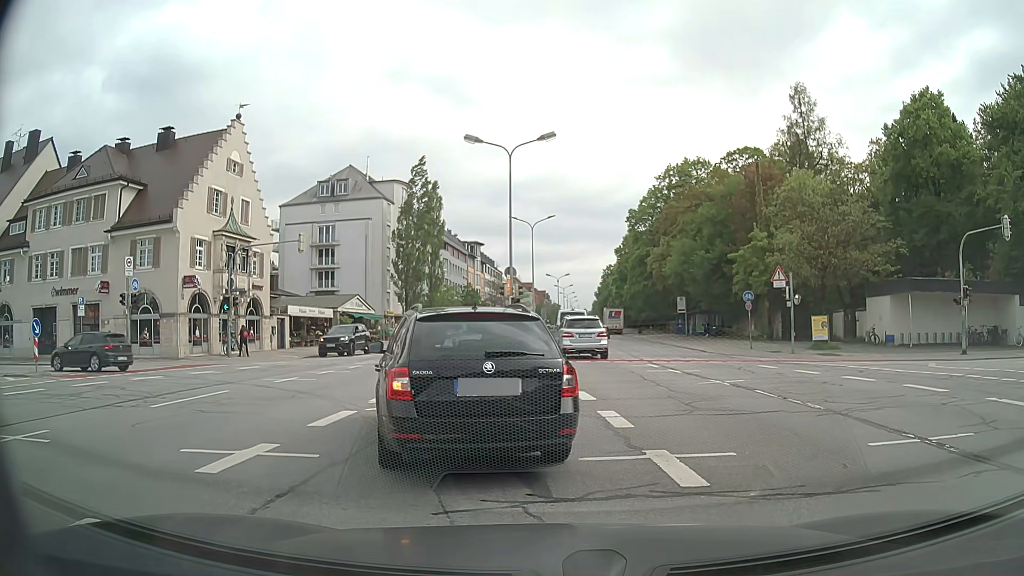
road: secondary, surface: asphalt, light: Day
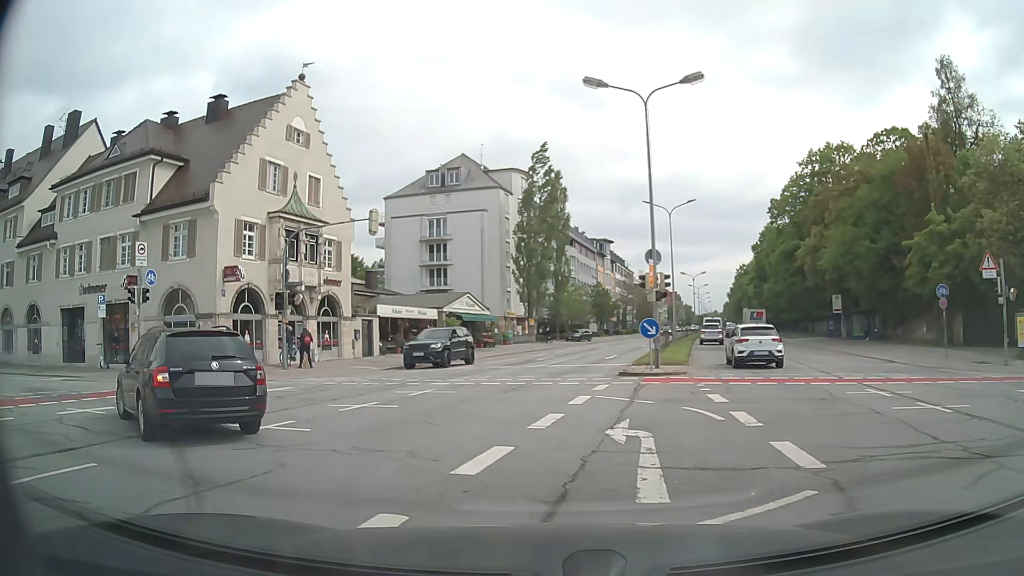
(-0.6, +8.6) m; -10°
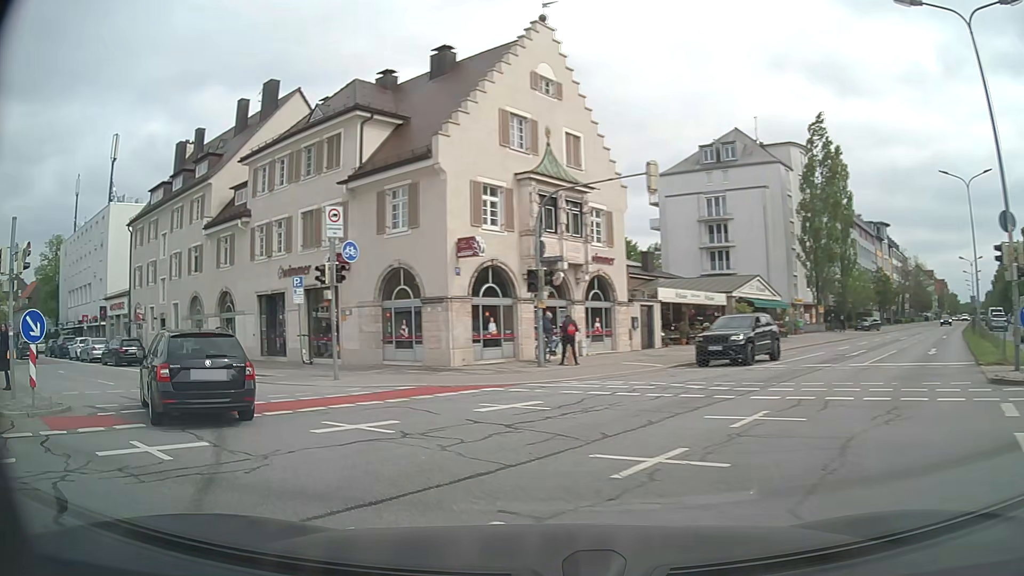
(-1.2, +6.2) m; -25°
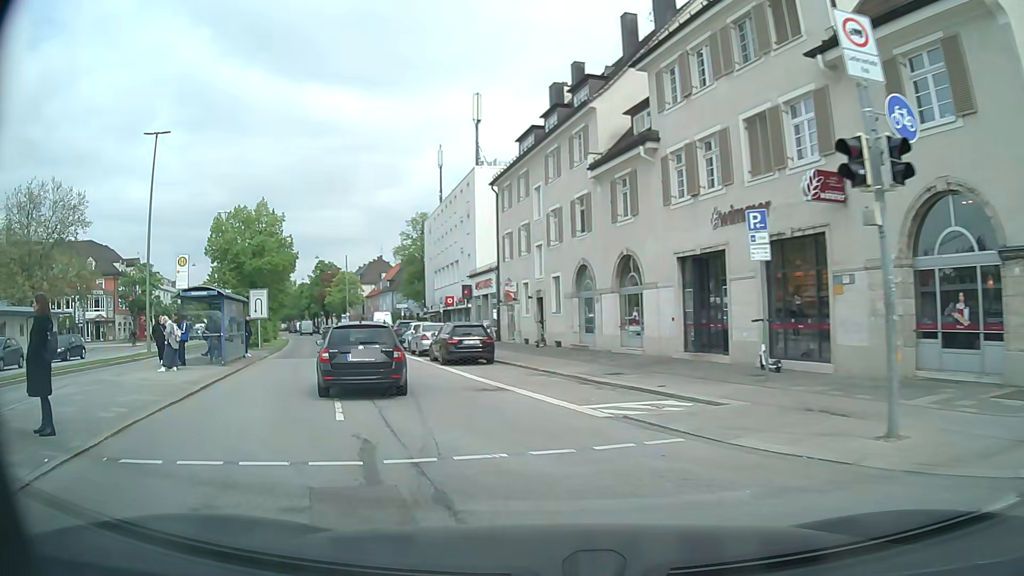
(-3.9, +11.3) m; -34°
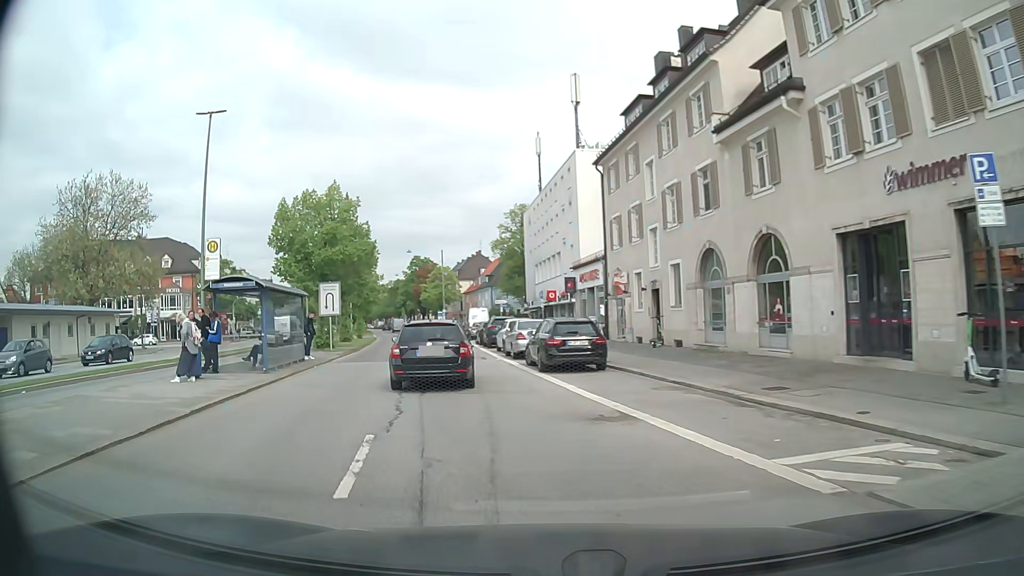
(-0.4, +4.8) m; -8°
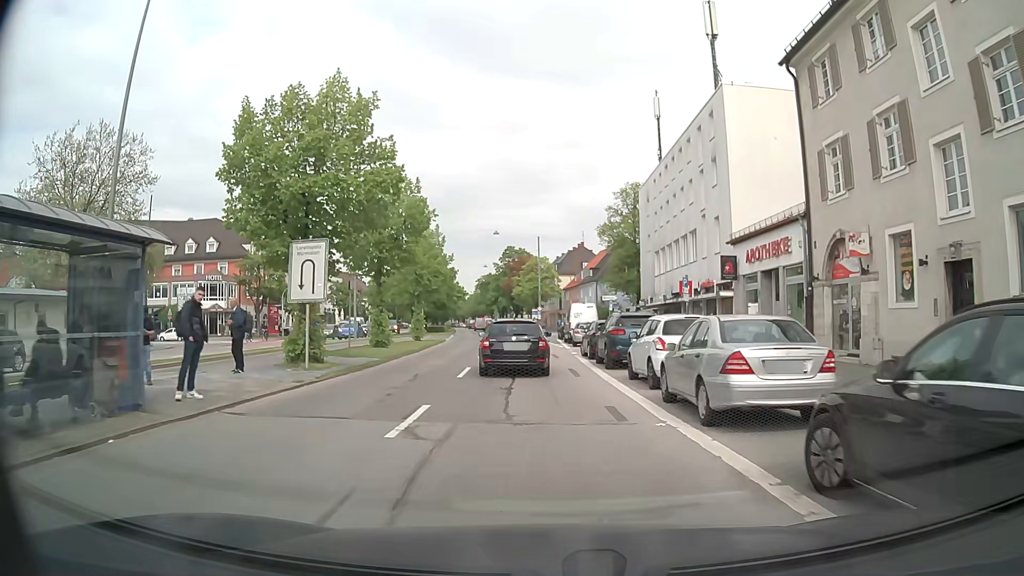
(-1.9, +16.1) m; -9°
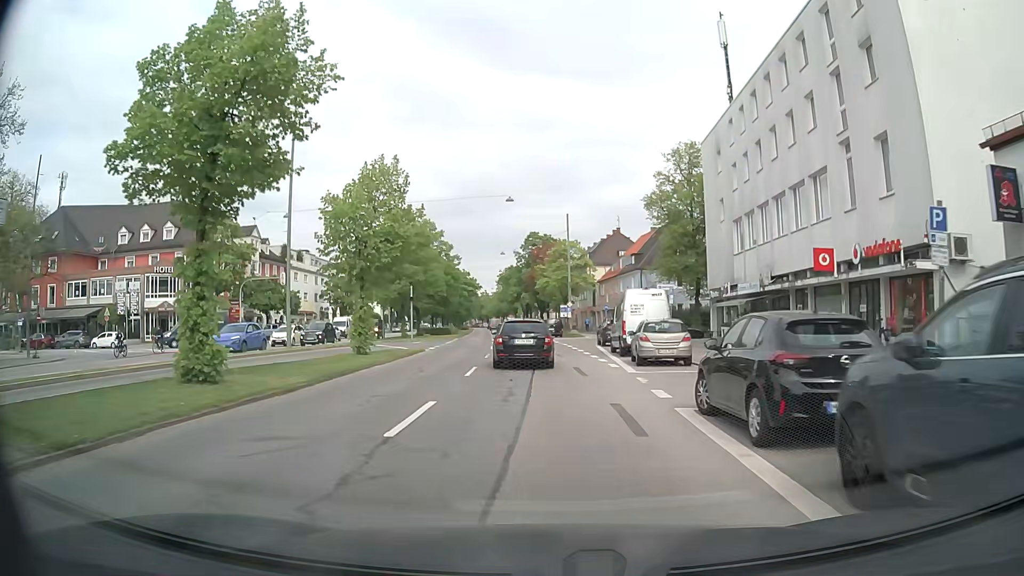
(-0.2, +18.1) m; -2°
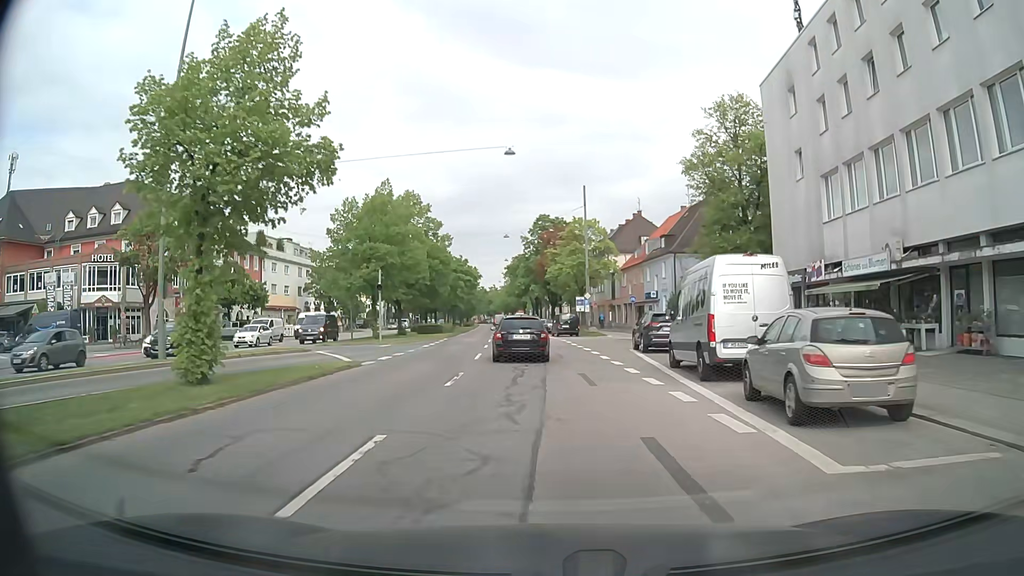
(-0.2, +12.7) m; -2°
(0, +10) (0, +20) (0, +30) (-1, +40) (-1, +50) (-2, +60) (-3, +70) (-3, +80) (-4, +90) (-5, +100) m
